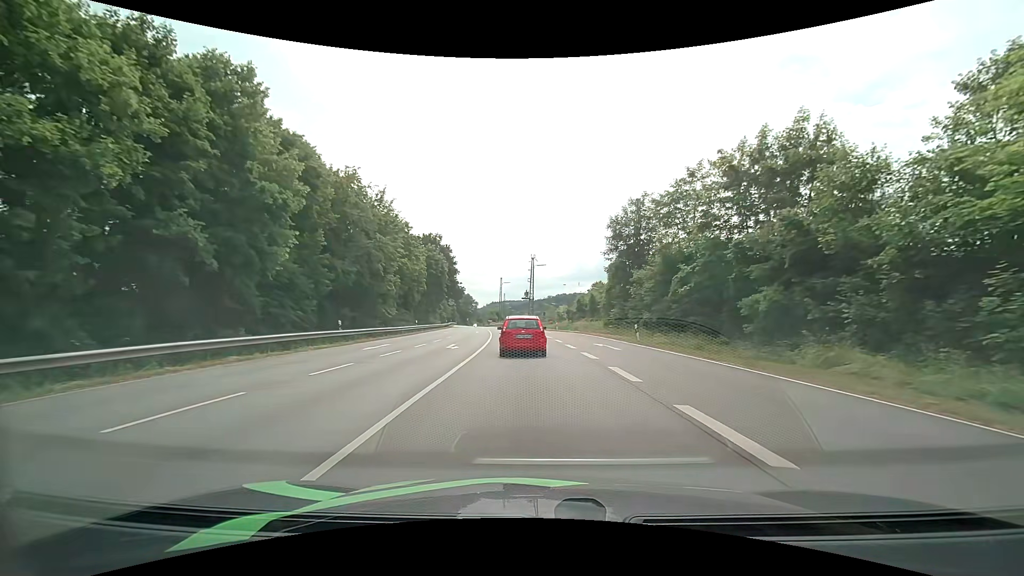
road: primary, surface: asphalt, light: Day
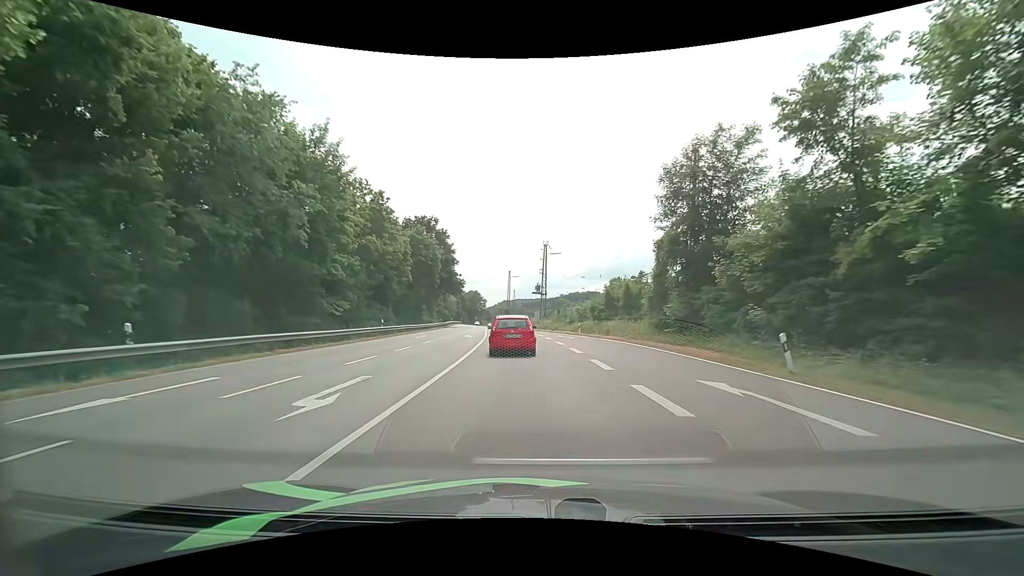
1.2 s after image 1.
(-0.2, +16.0) m; -1°
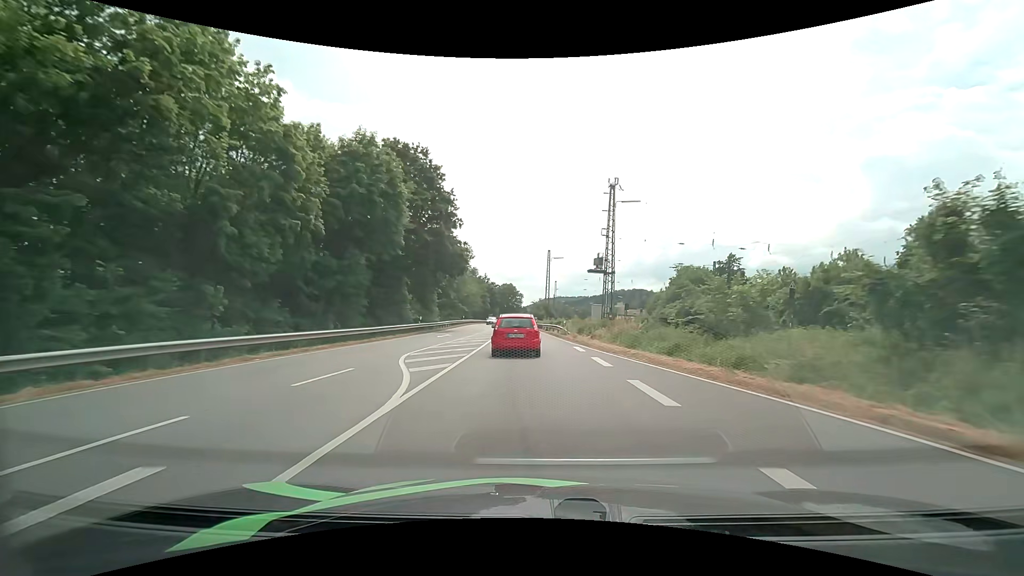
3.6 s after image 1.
(-1.4, +35.4) m; -4°
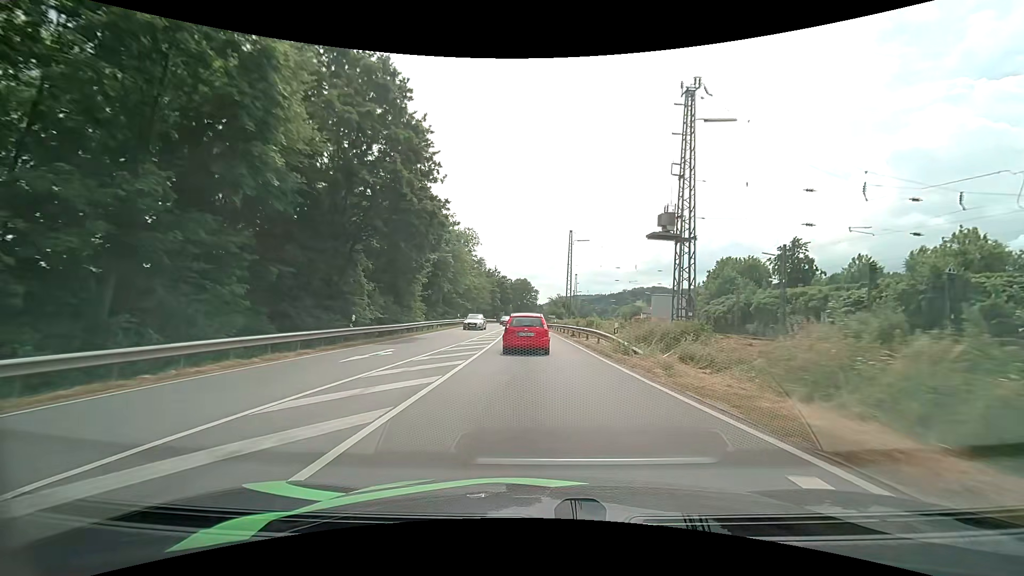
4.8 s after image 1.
(-0.4, +18.5) m; -2°
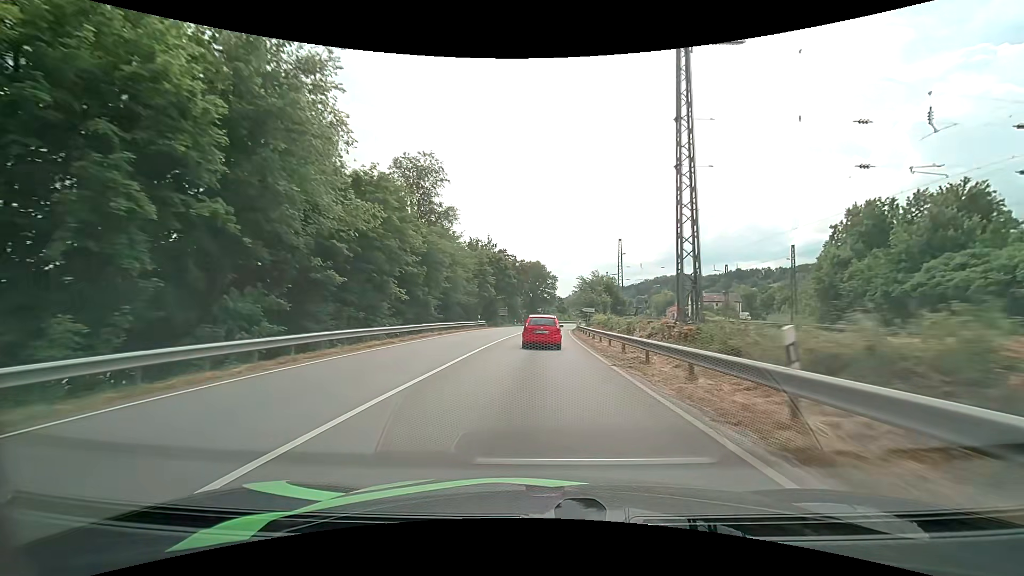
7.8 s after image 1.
(-0.8, +49.6) m; -2°
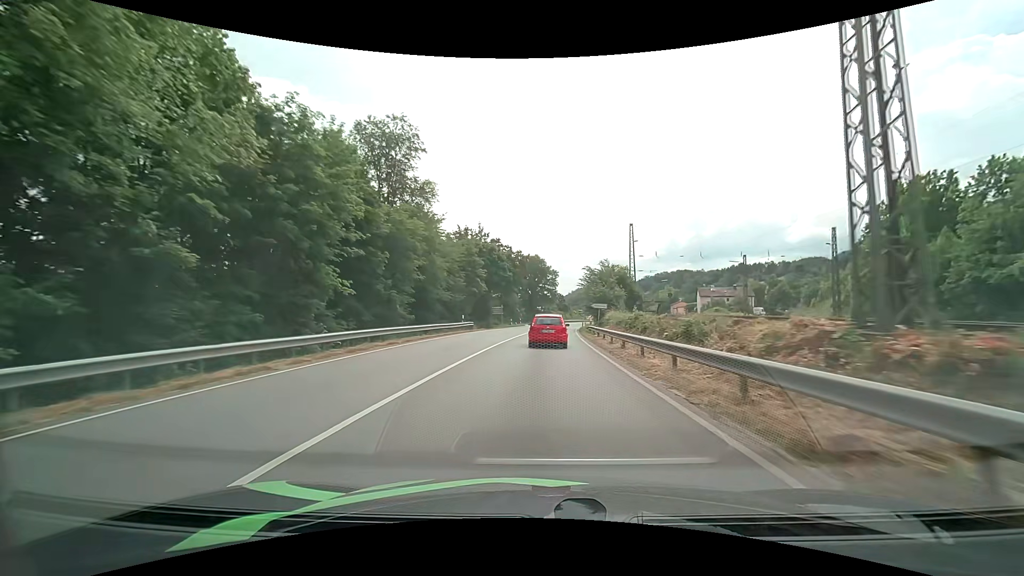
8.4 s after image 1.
(0.0, +10.6) m; 0°
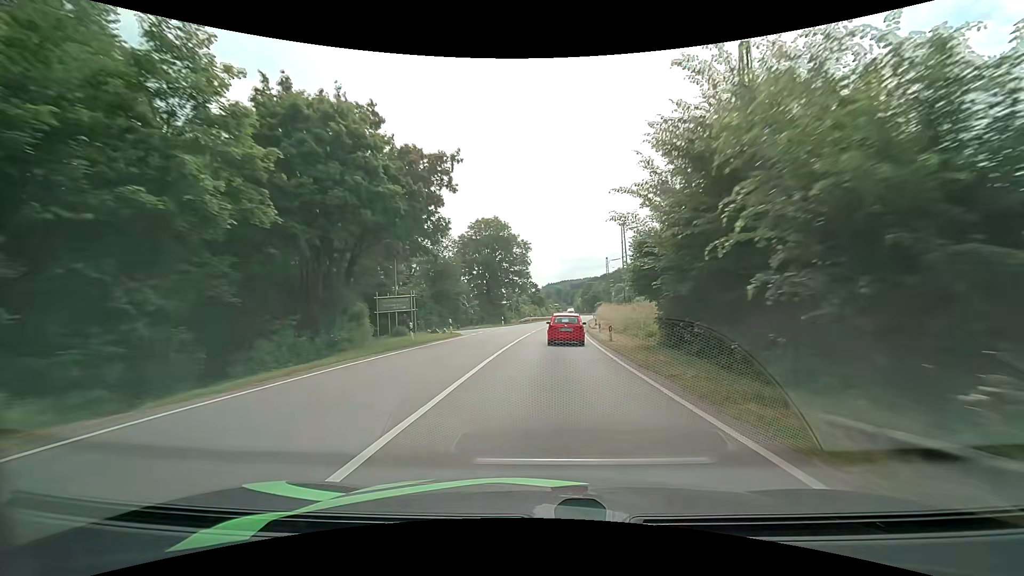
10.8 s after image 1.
(+0.8, +44.3) m; +3°
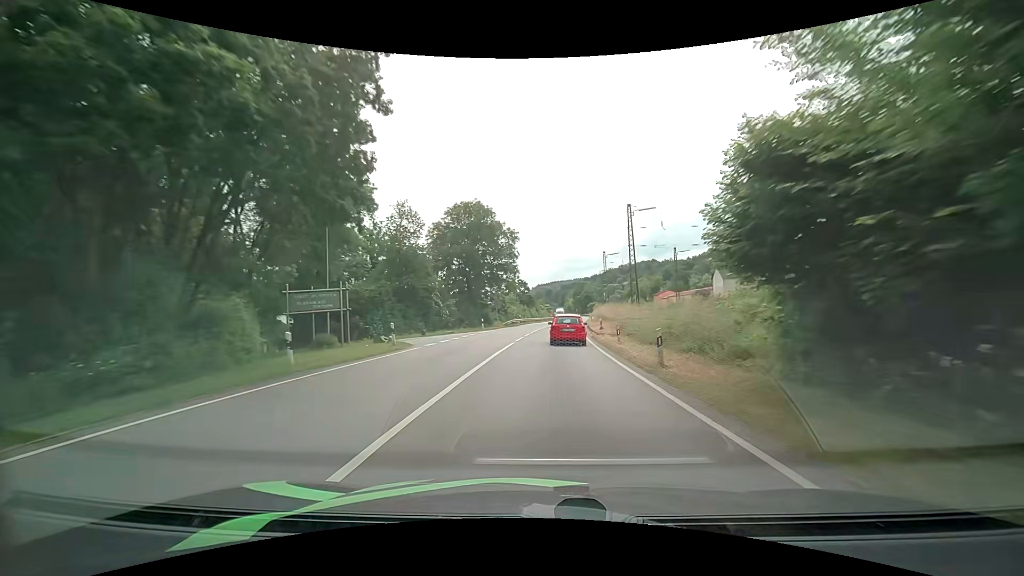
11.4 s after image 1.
(+0.1, +11.4) m; +1°
(0, +10) (0, +20) (+1, +30) (+1, +40) (+2, +50) (+3, +60) (+4, +70) (+5, +80) (+6, +90) (+7, +100) m
